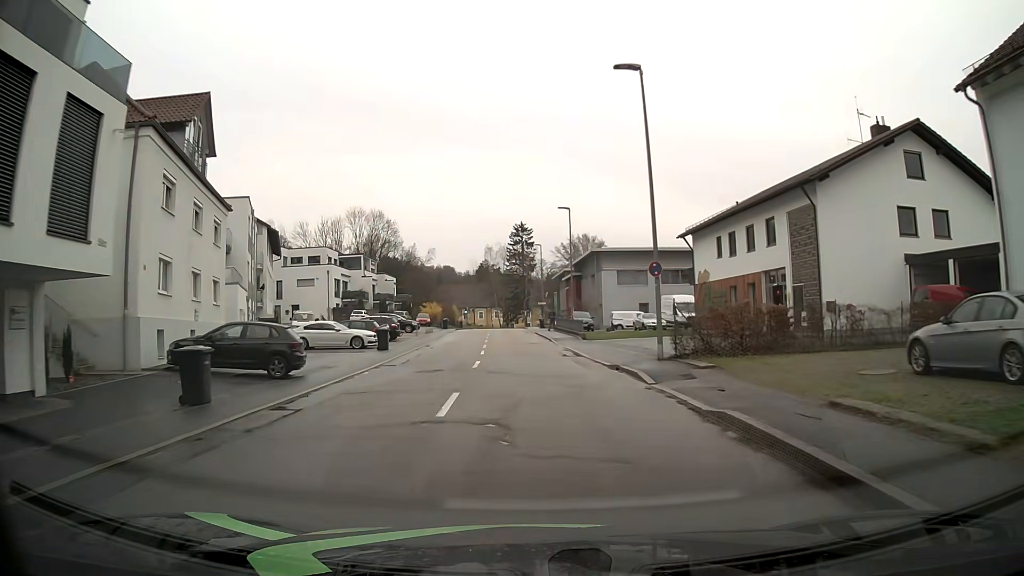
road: tertiary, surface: asphalt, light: Day
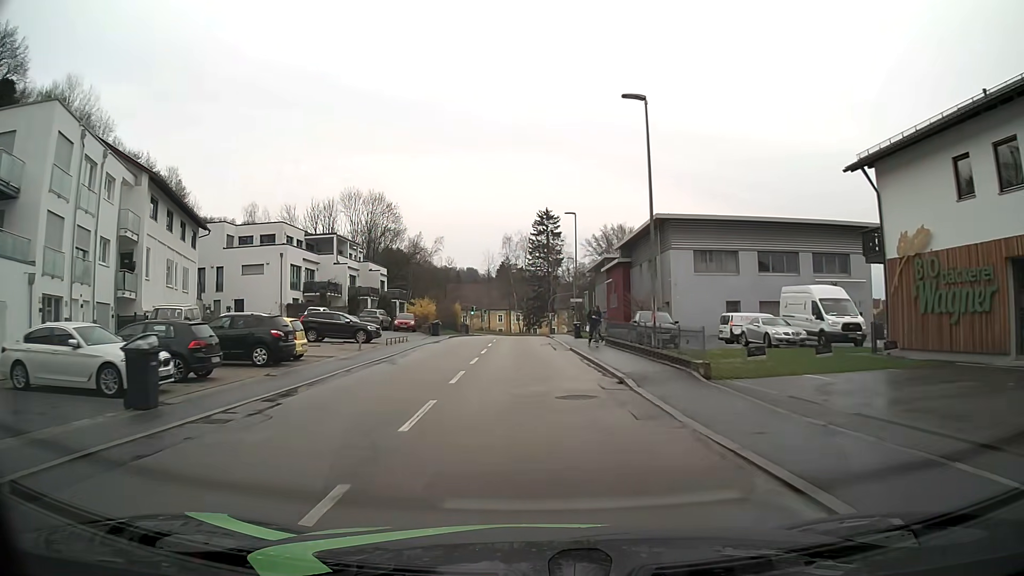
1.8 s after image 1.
(-0.7, +22.9) m; -3°
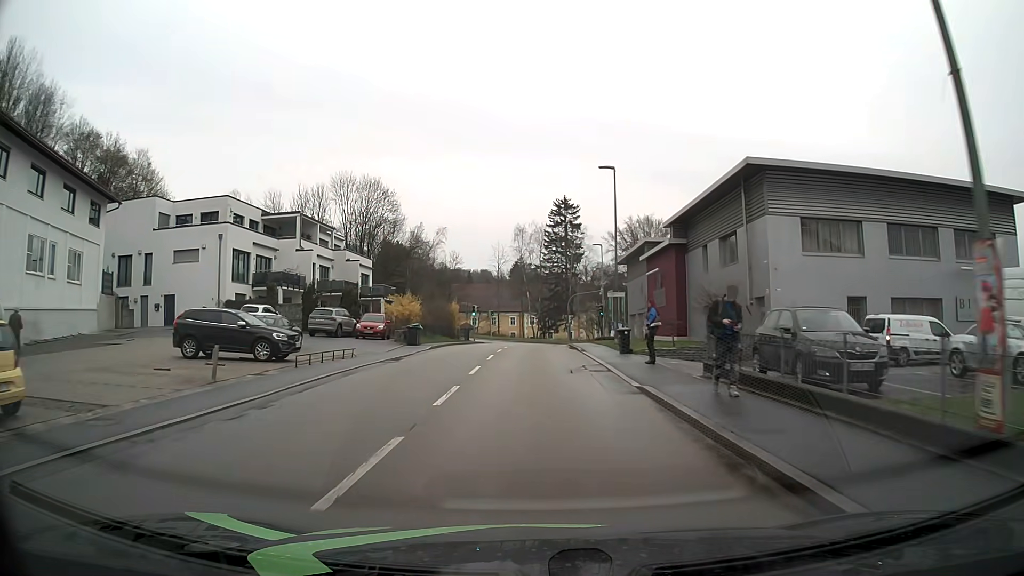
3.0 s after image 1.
(-0.2, +15.3) m; -1°
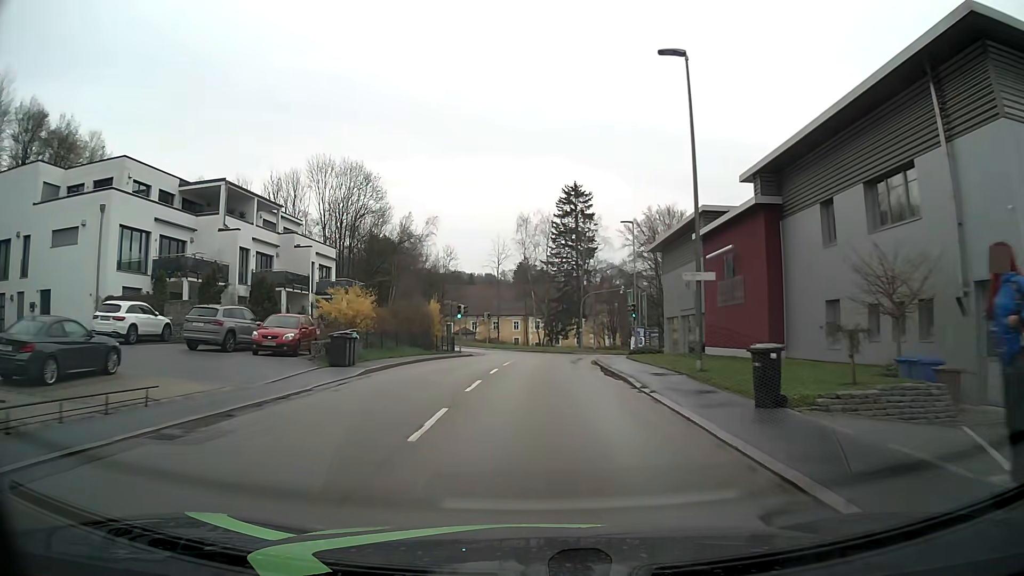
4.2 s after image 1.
(-0.1, +15.0) m; -1°
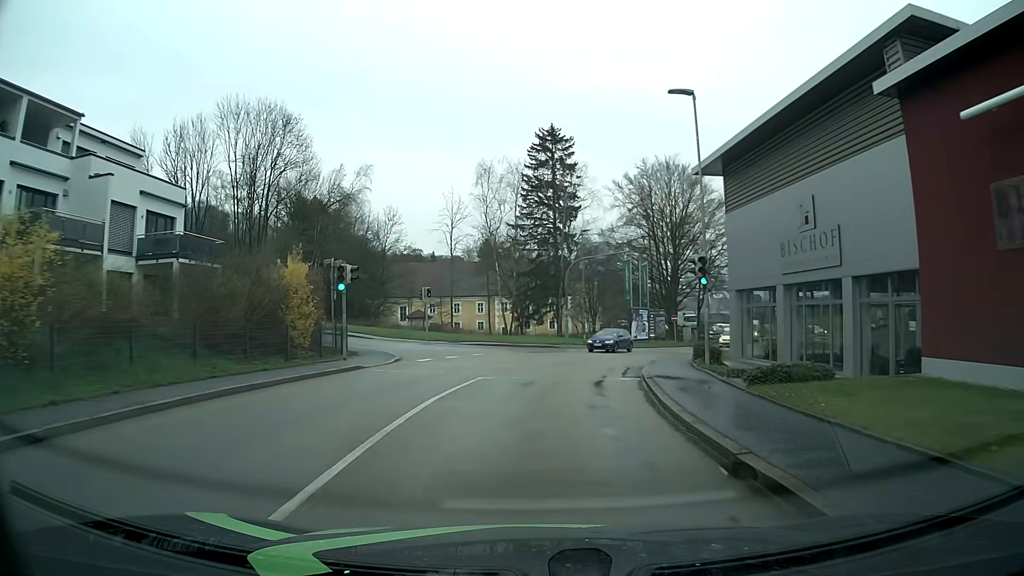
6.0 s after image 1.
(+0.4, +21.6) m; +3°
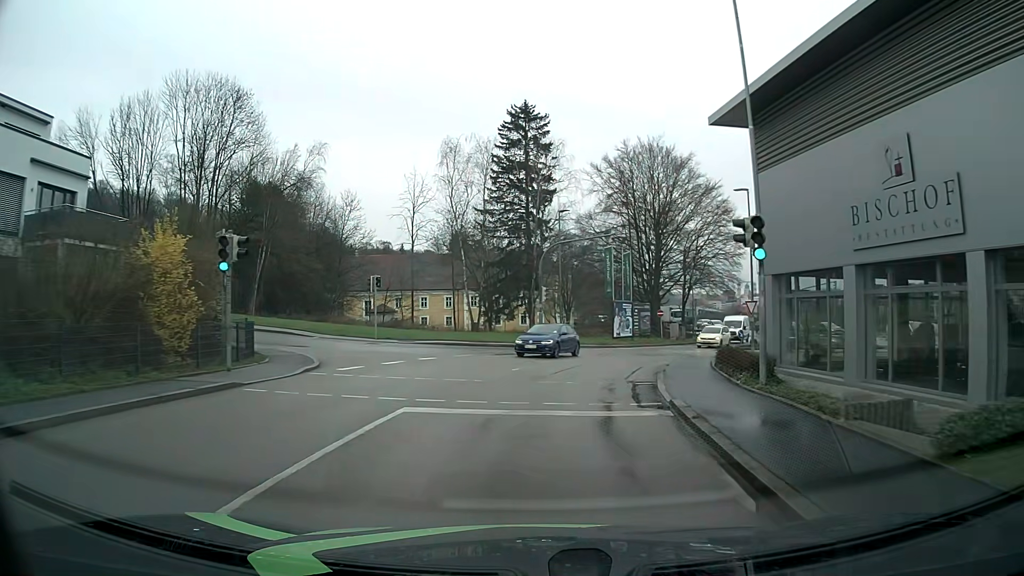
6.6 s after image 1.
(+0.1, +6.8) m; +2°
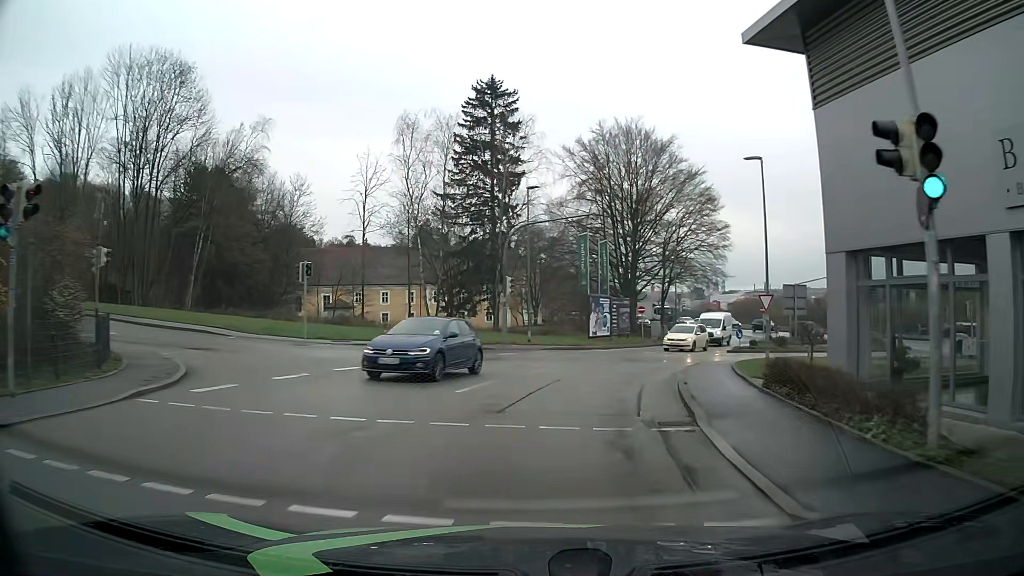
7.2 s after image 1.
(+0.2, +6.6) m; +3°
